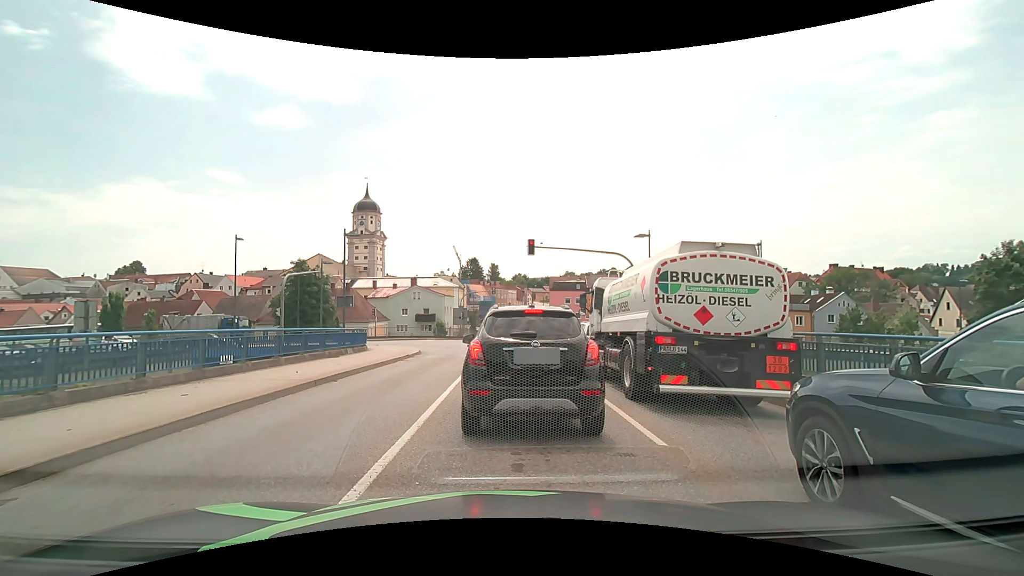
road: secondary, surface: asphalt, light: Day
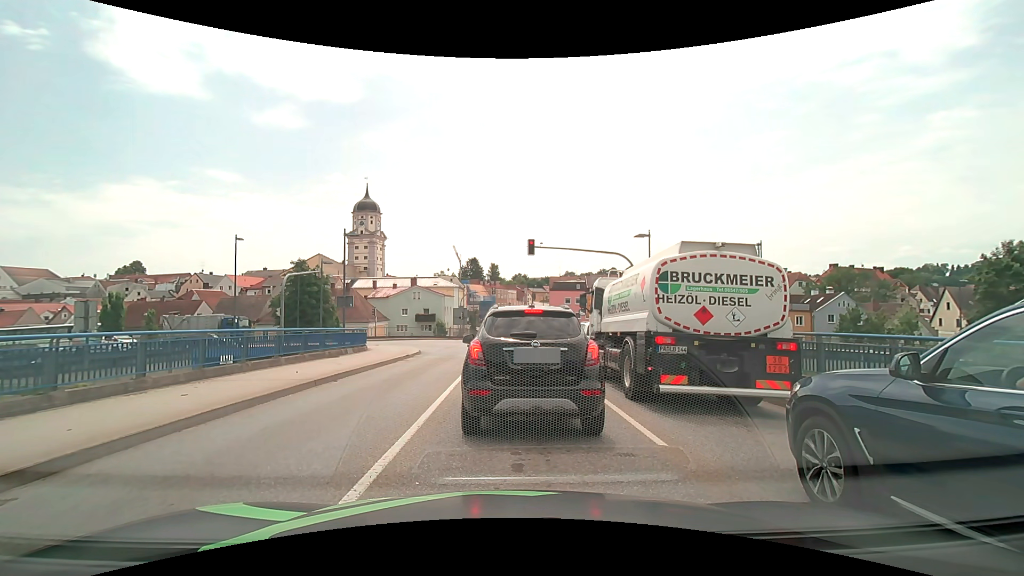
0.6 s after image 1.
(0.0, 0.0) m; 0°
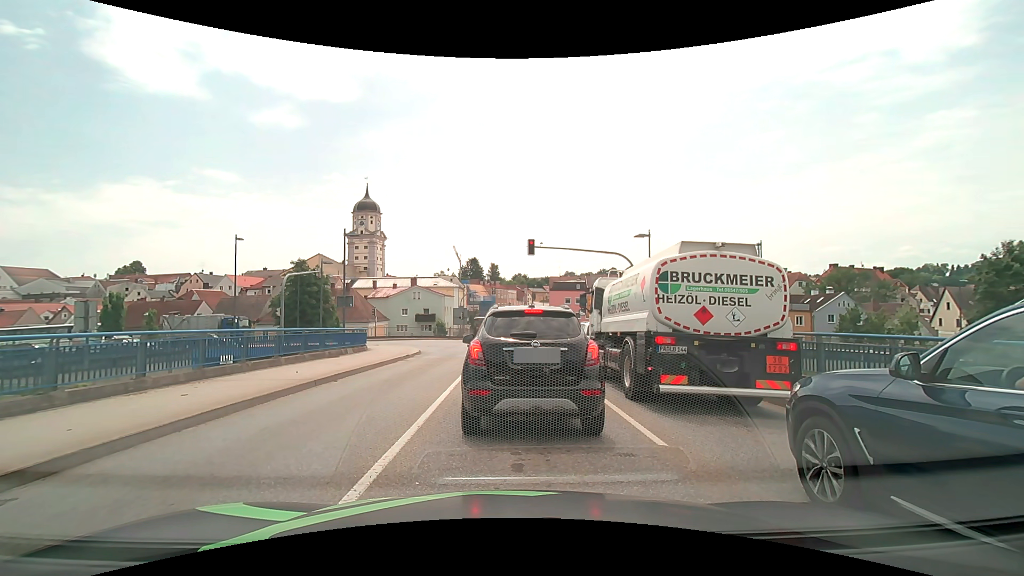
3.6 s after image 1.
(0.0, 0.0) m; 0°
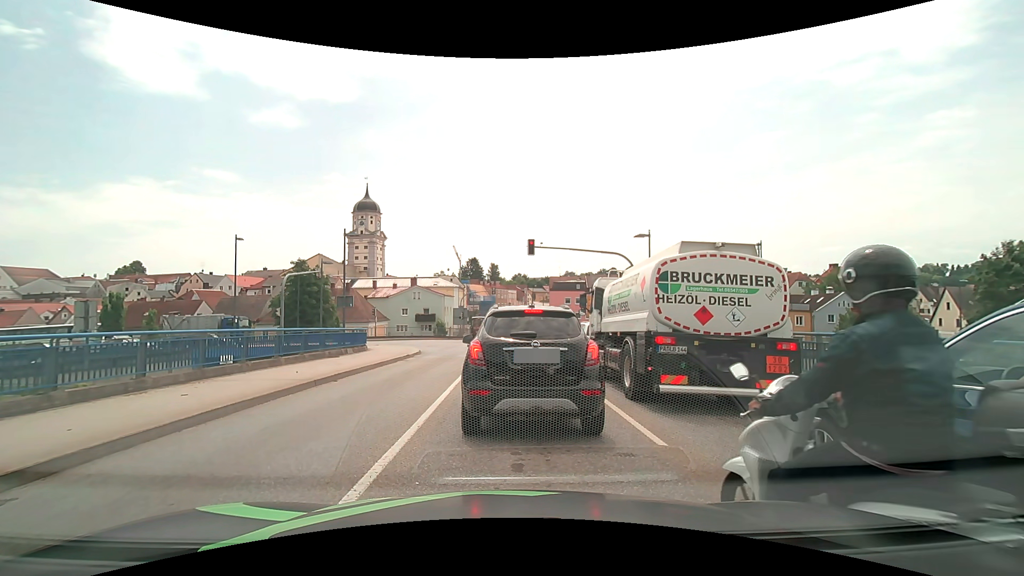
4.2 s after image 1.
(0.0, 0.0) m; 0°
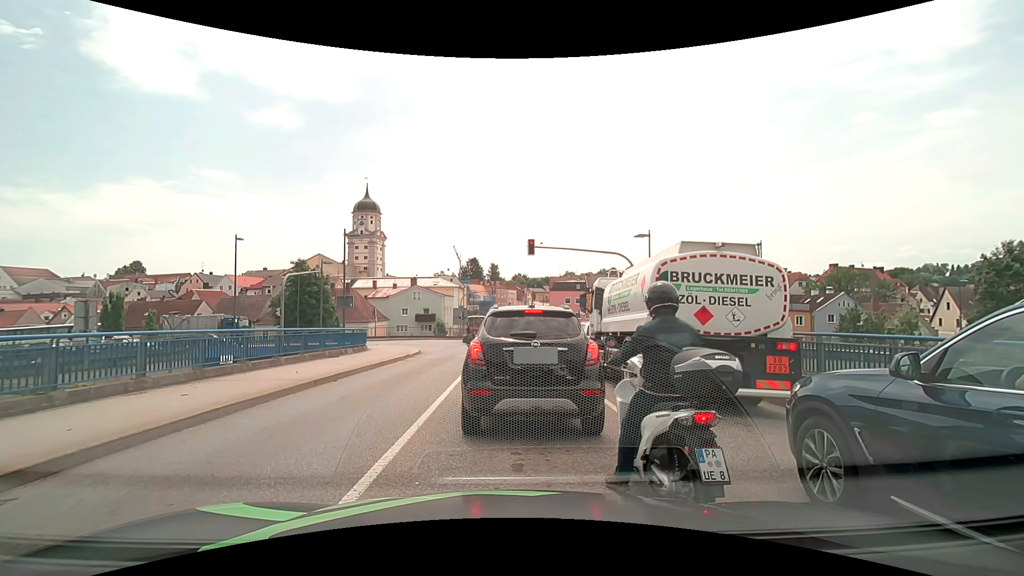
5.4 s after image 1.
(0.0, 0.0) m; 0°
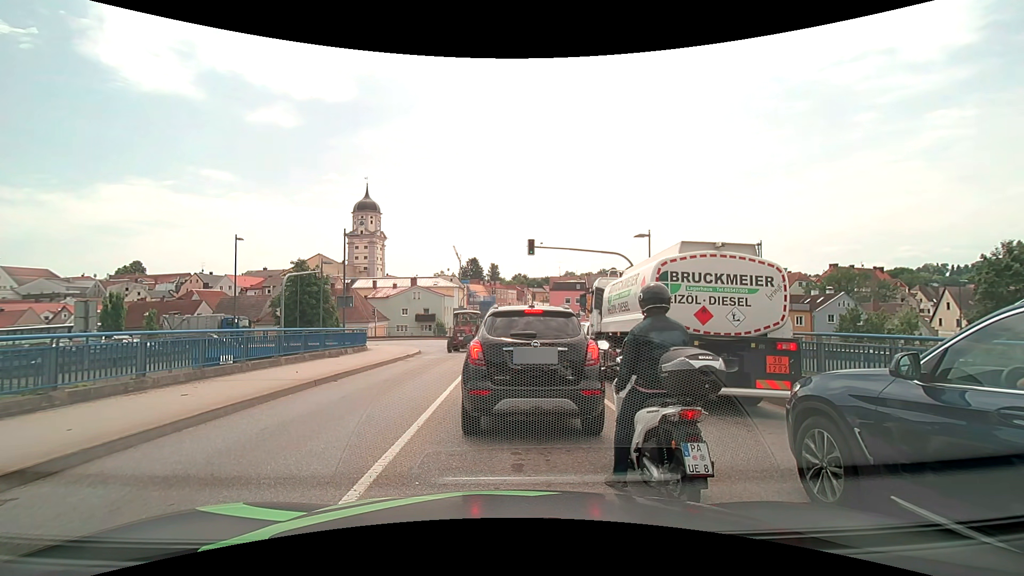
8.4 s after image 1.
(0.0, 0.0) m; 0°
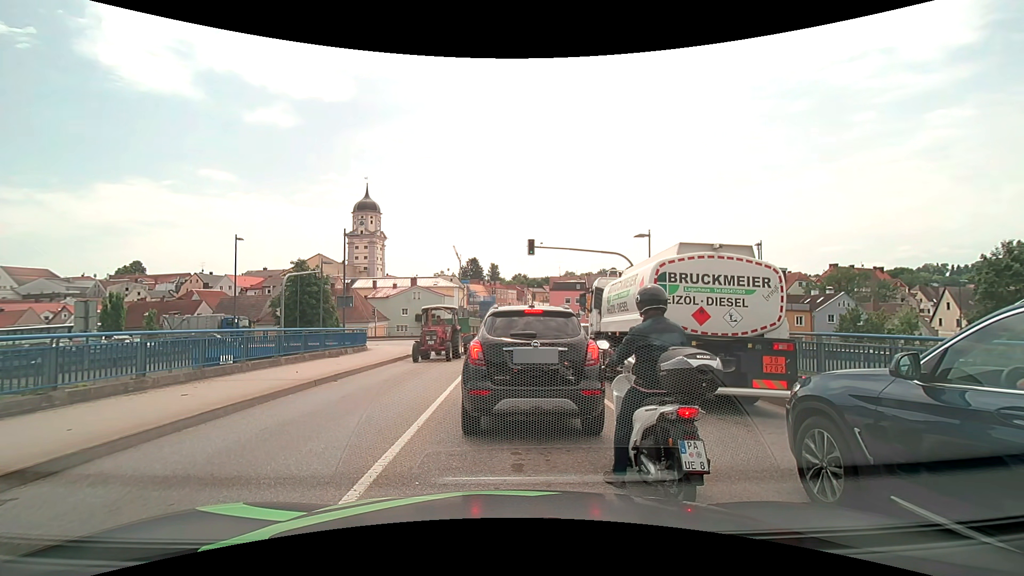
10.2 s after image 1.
(0.0, 0.0) m; 0°
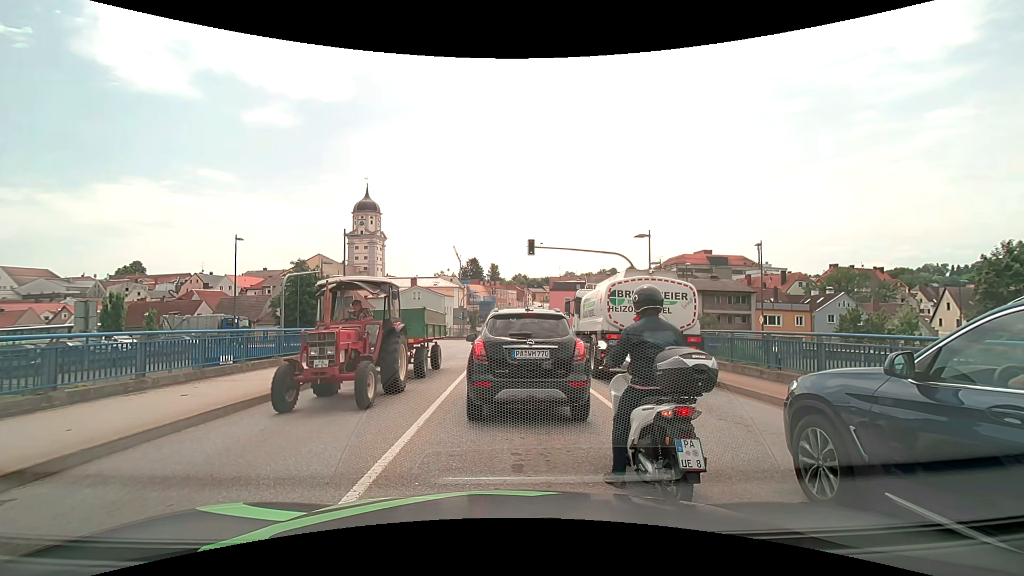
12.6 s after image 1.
(0.0, 0.0) m; 0°
